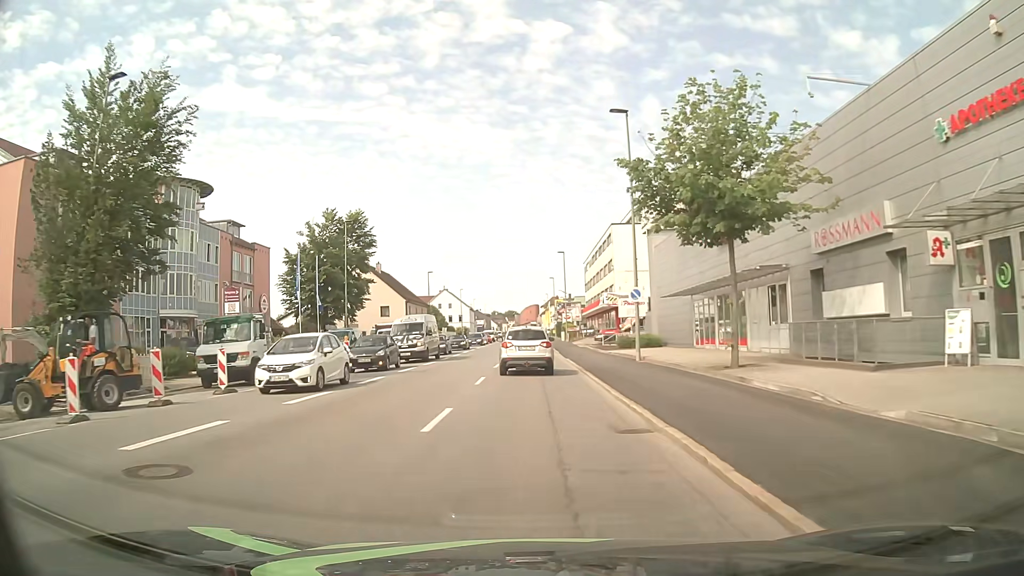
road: tertiary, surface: asphalt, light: Day
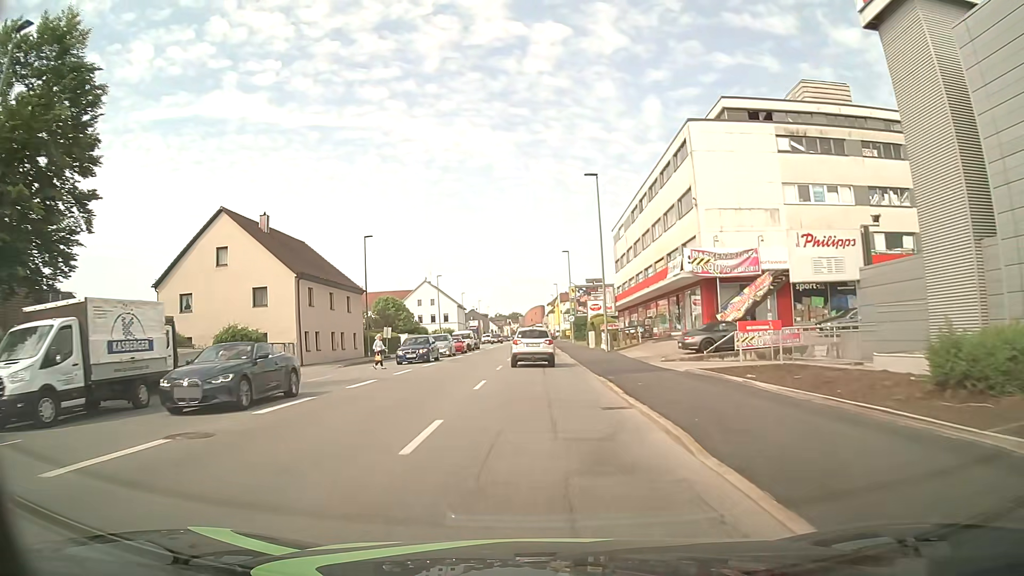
(-0.1, +37.8) m; -1°
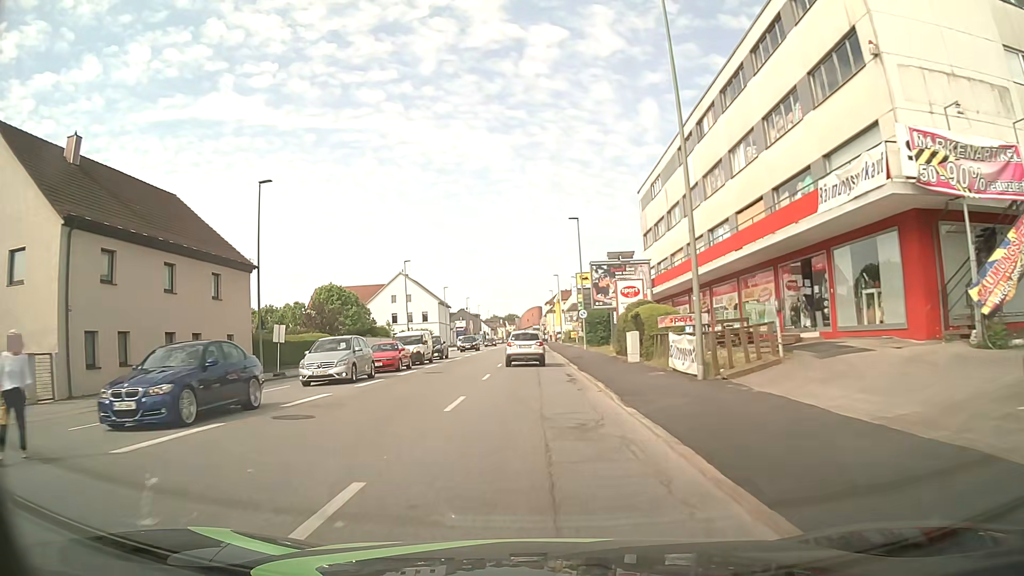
(+0.2, +22.5) m; +1°
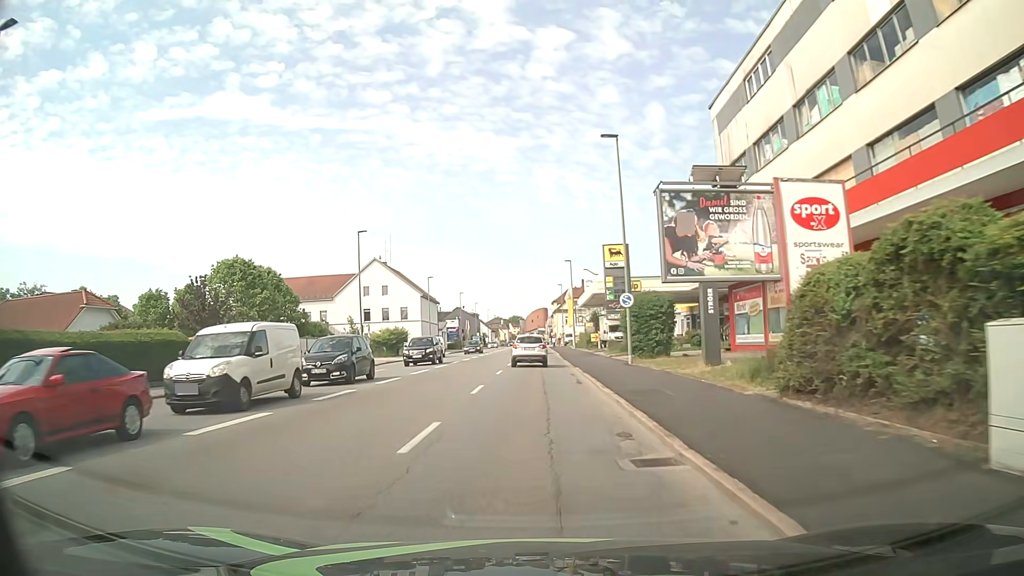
(-0.2, +22.4) m; -1°
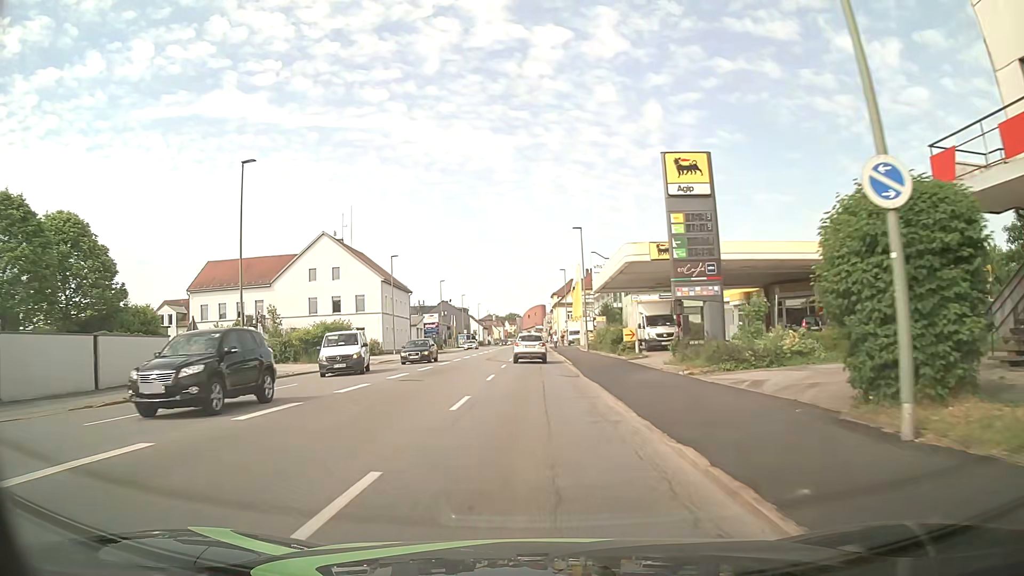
(0.0, +22.3) m; 0°
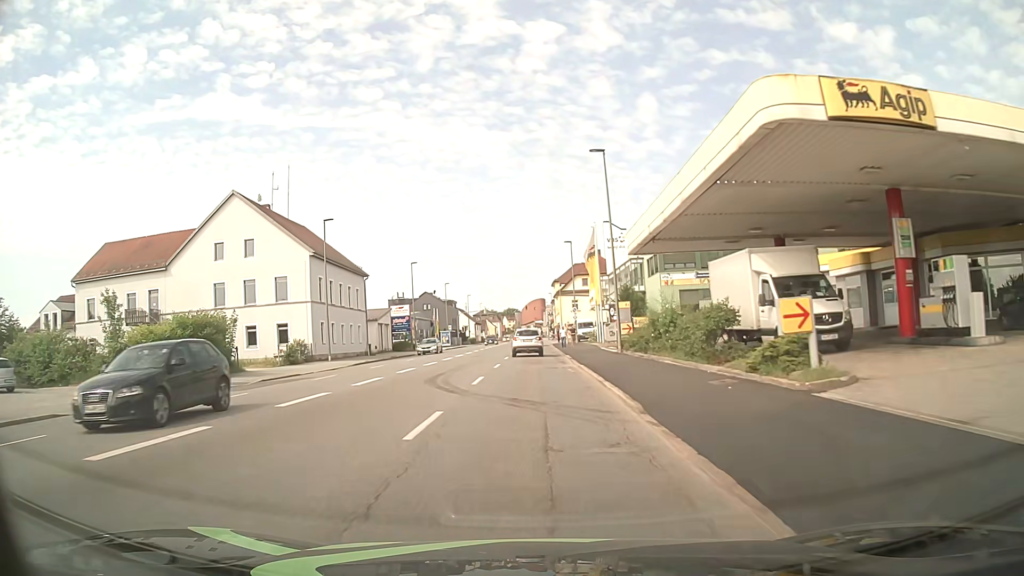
(+0.1, +22.2) m; 0°
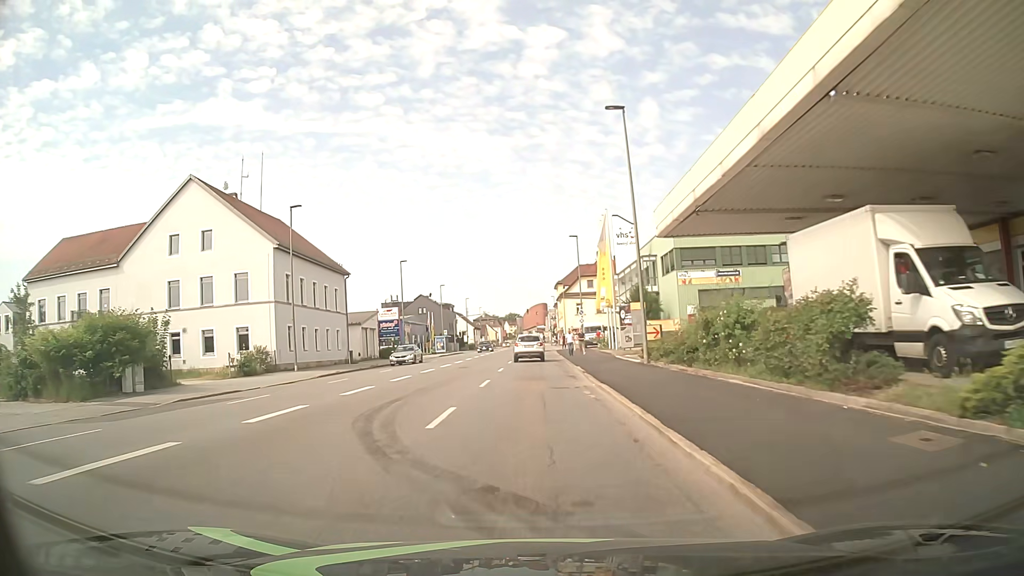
(+0.1, +7.4) m; 0°
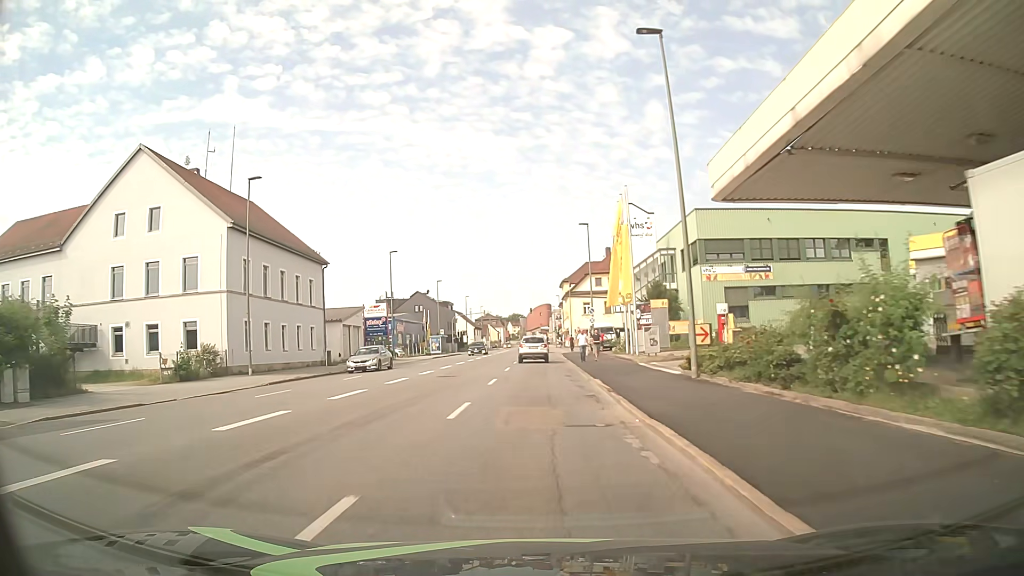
(0.0, +7.4) m; 0°
(0, +10) (0, +20) (0, +30) (0, +40) (0, +50) (+1, +60) (+1, +70) (+1, +80) (+1, +90) (+1, +100) m
